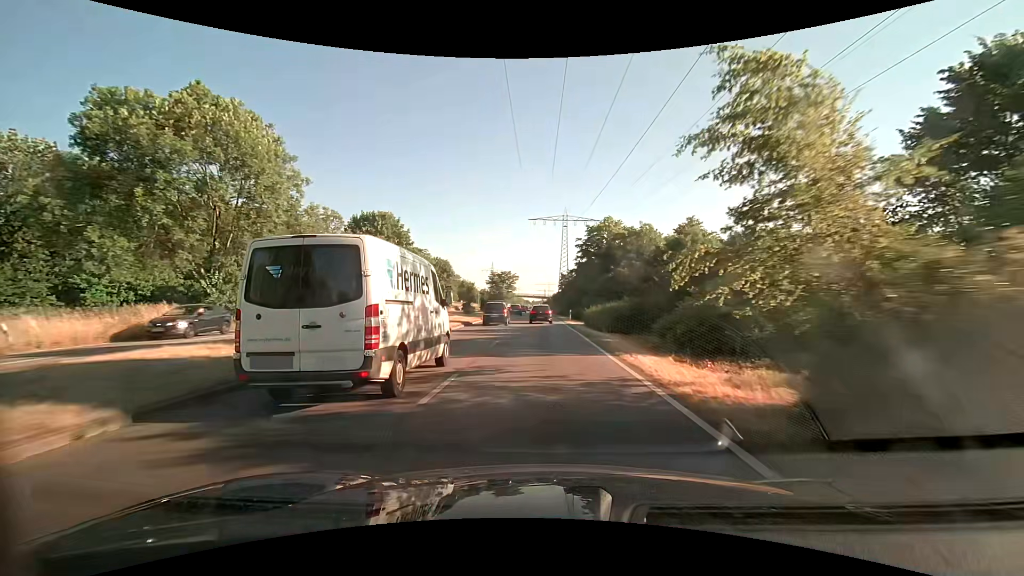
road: primary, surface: asphalt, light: Day
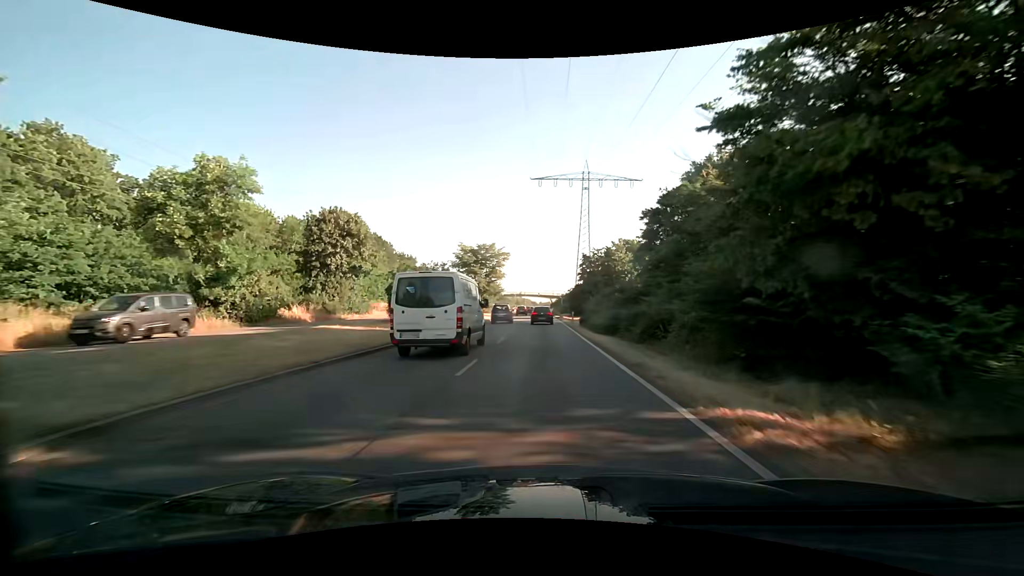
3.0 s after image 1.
(-0.6, +51.9) m; -1°
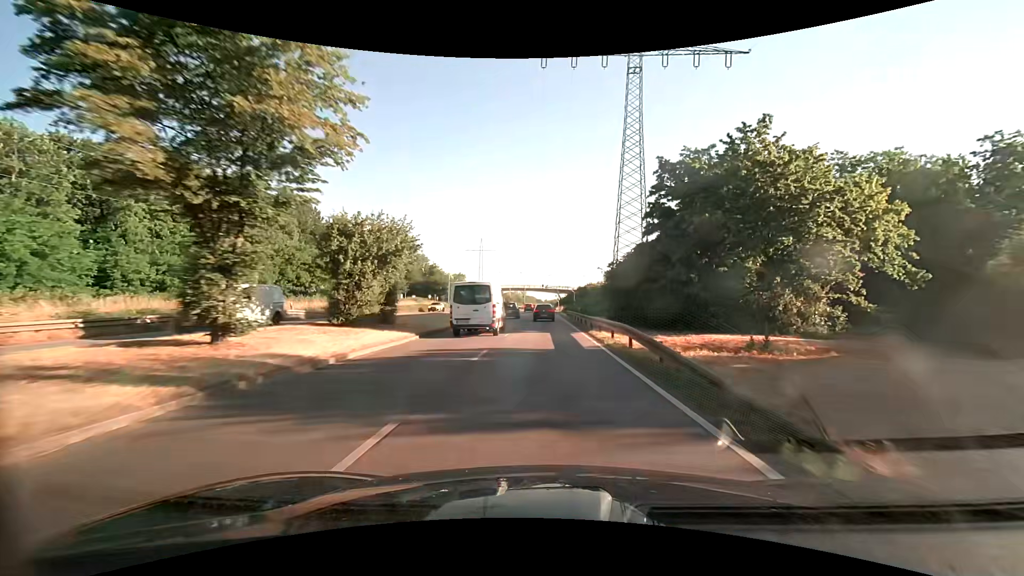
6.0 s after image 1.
(-0.3, +52.4) m; -1°
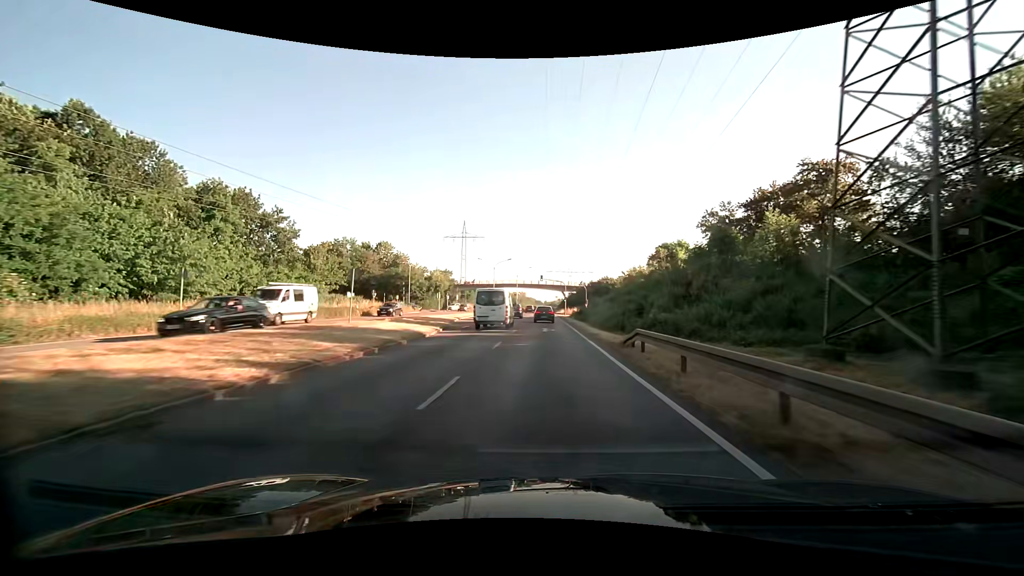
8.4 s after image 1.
(0.0, +41.5) m; 0°
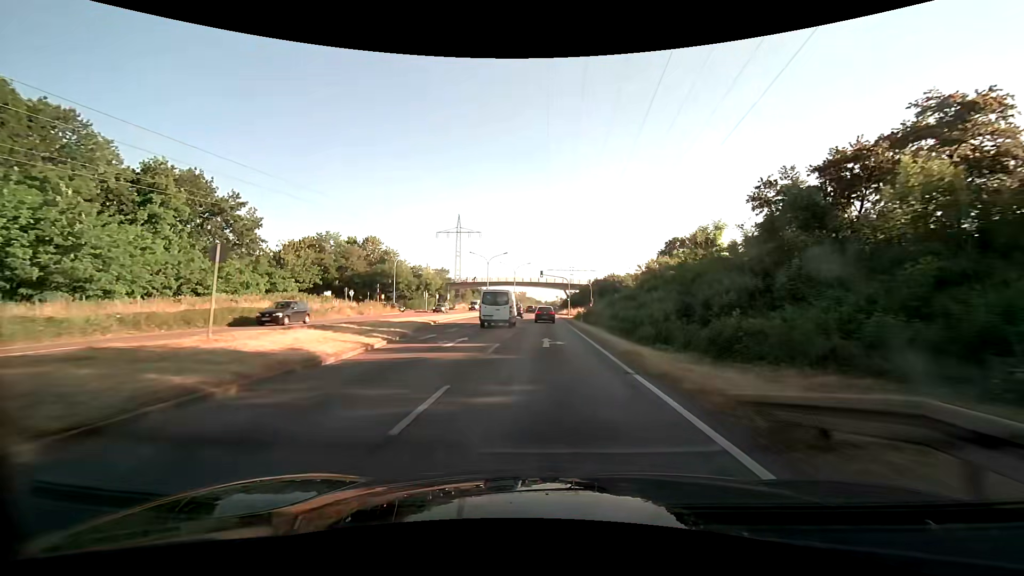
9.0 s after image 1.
(0.0, +10.3) m; 0°
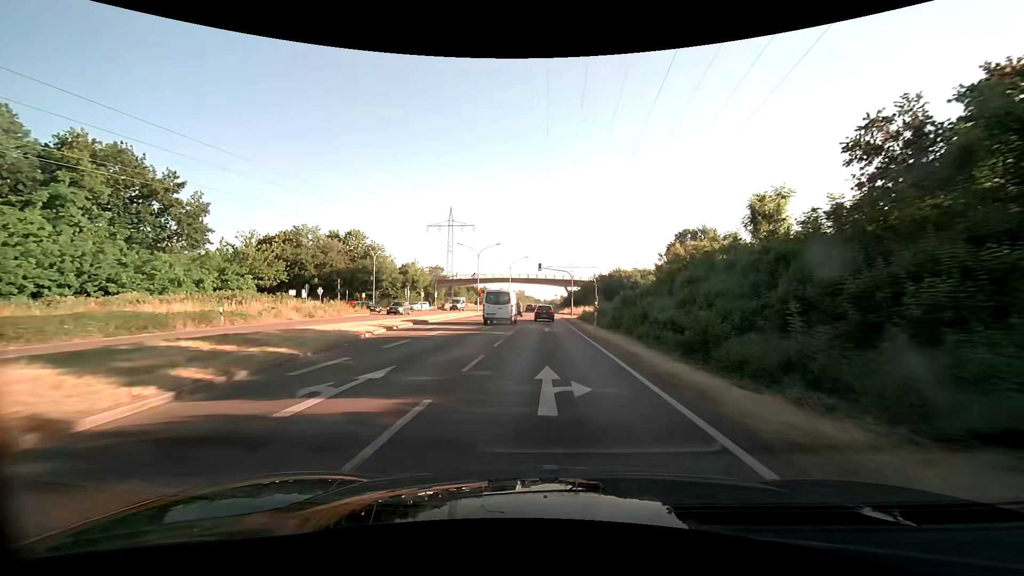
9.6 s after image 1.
(0.0, +10.3) m; 0°
